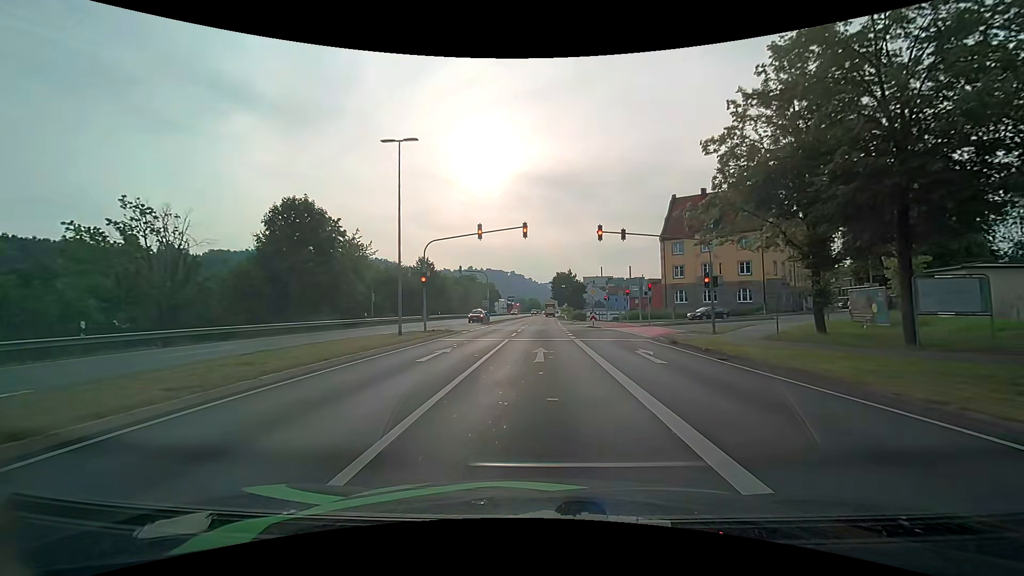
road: primary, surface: asphalt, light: Day
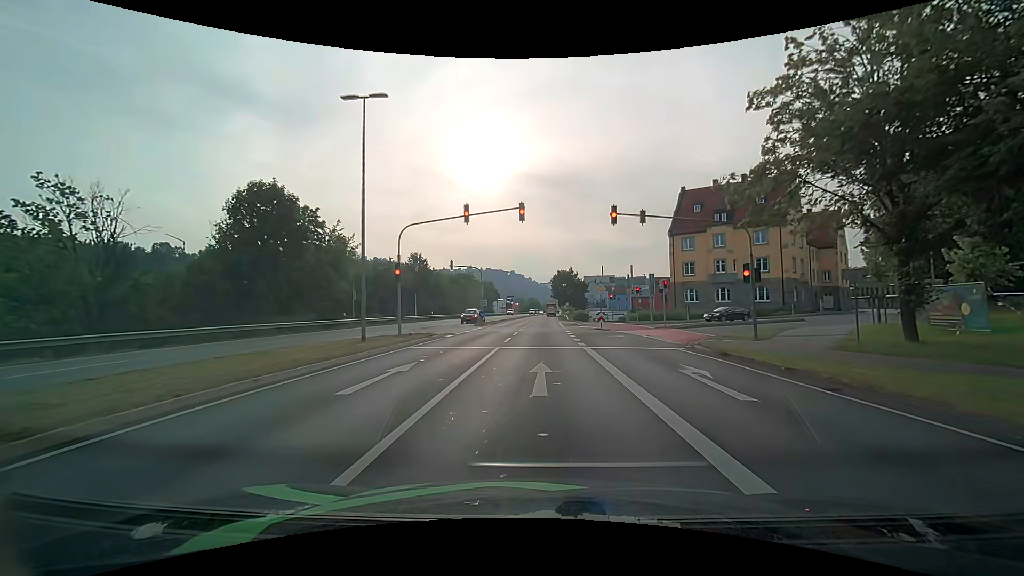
(0.0, +5.0) m; 0°
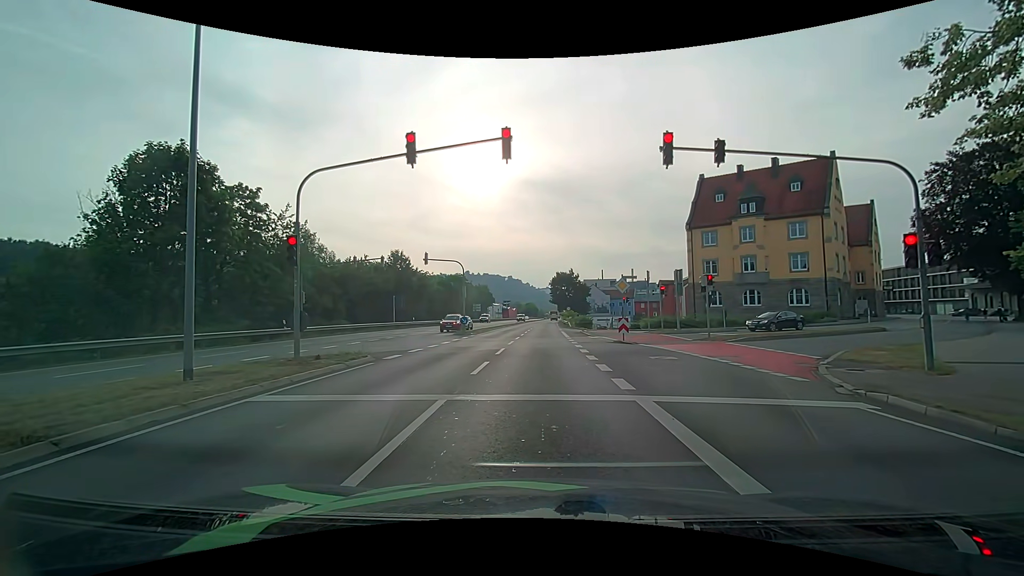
(+0.1, +9.1) m; +2°
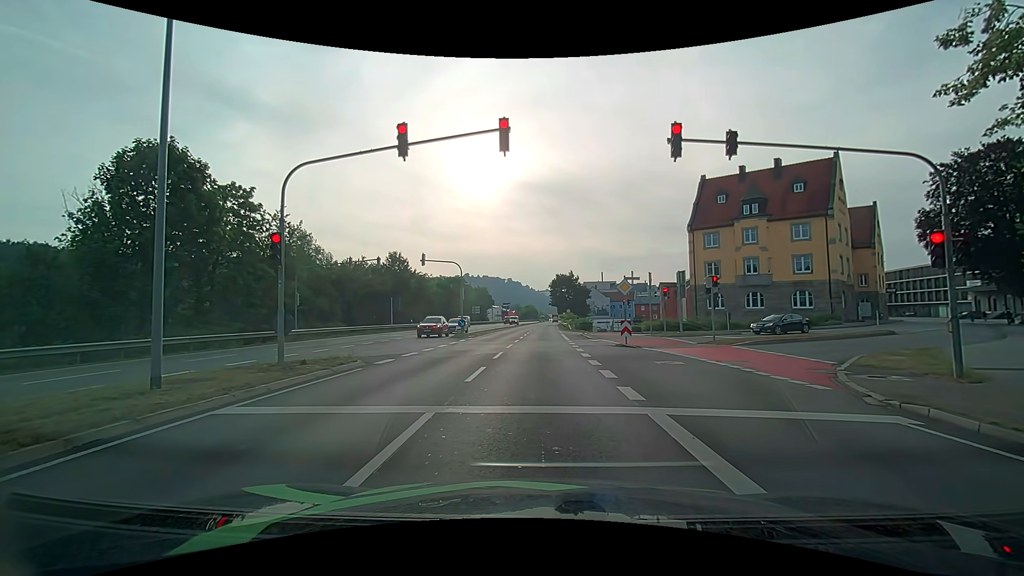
(0.0, +0.9) m; 0°
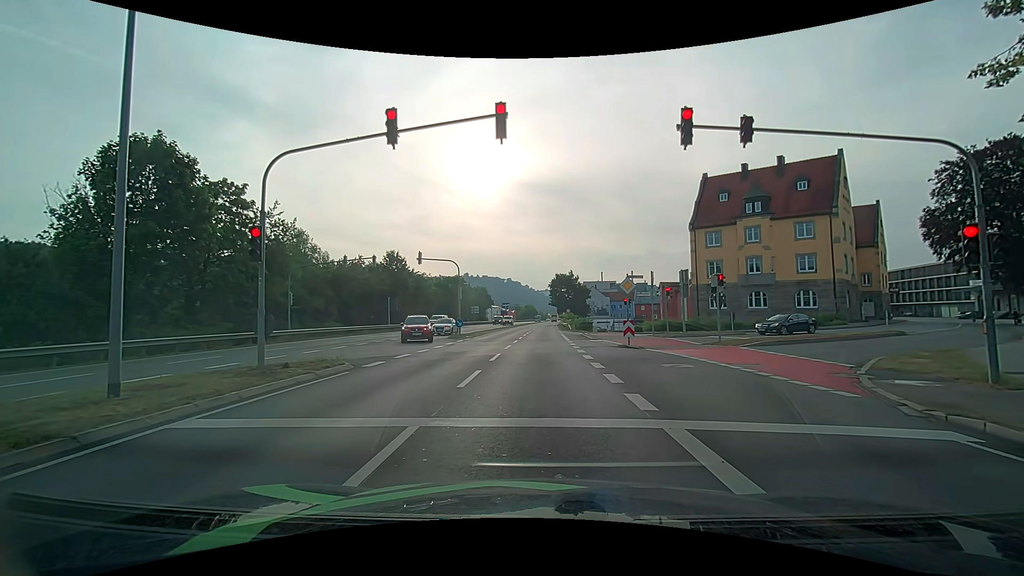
(0.0, +0.9) m; 0°
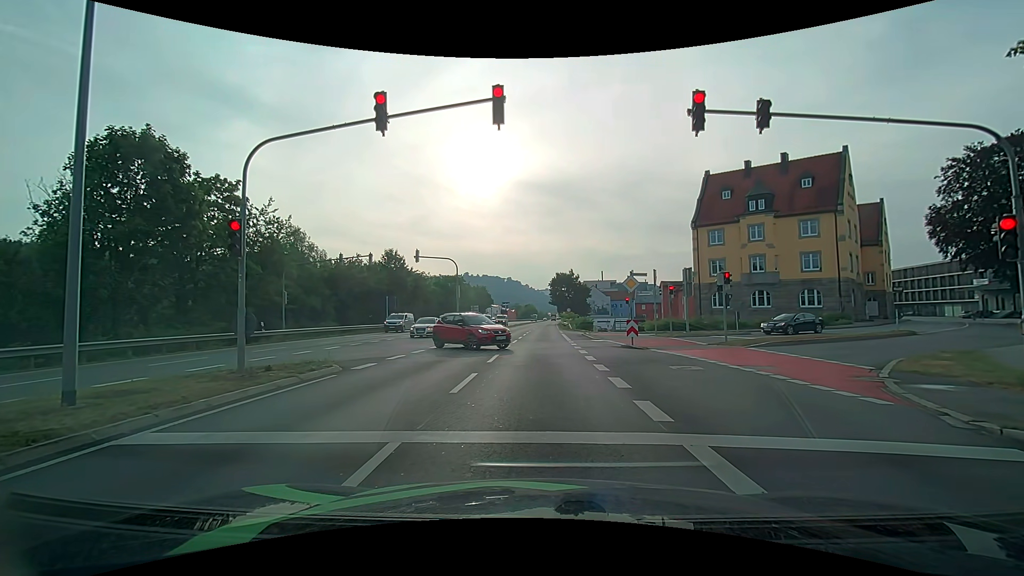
(0.0, +0.8) m; 0°
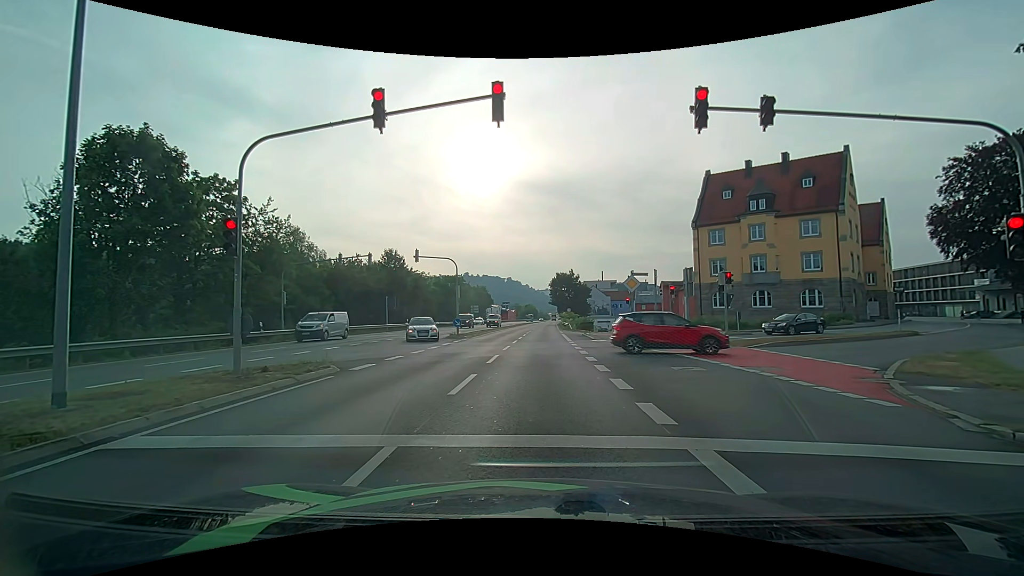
(0.0, +0.2) m; 0°
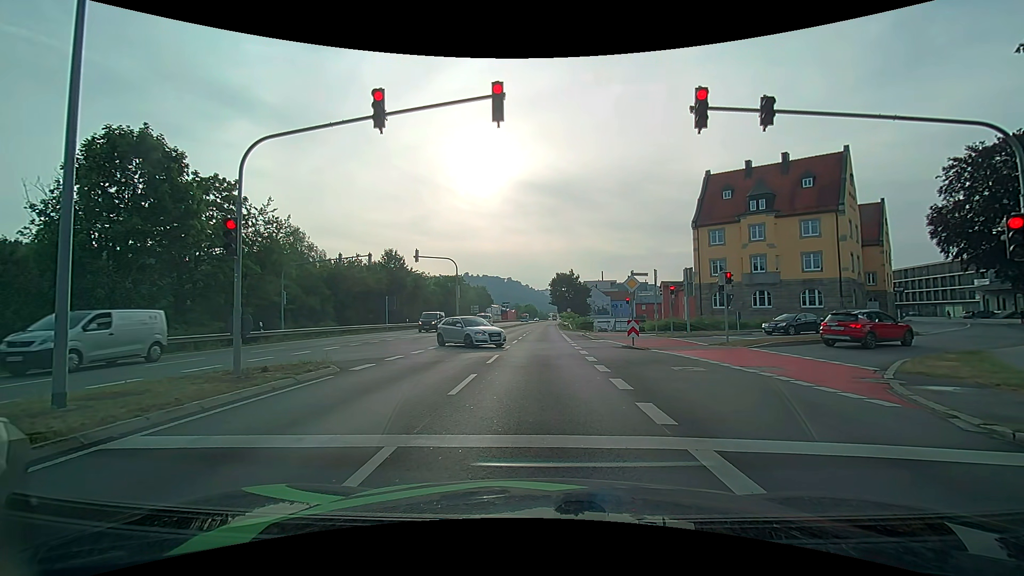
(0.0, 0.0) m; 0°
(0, +10) (0, +20) (0, +30) (-1, +40) (-1, +50) (-1, +60) (0, +70) (0, +80) (0, +90) (0, +100) m
